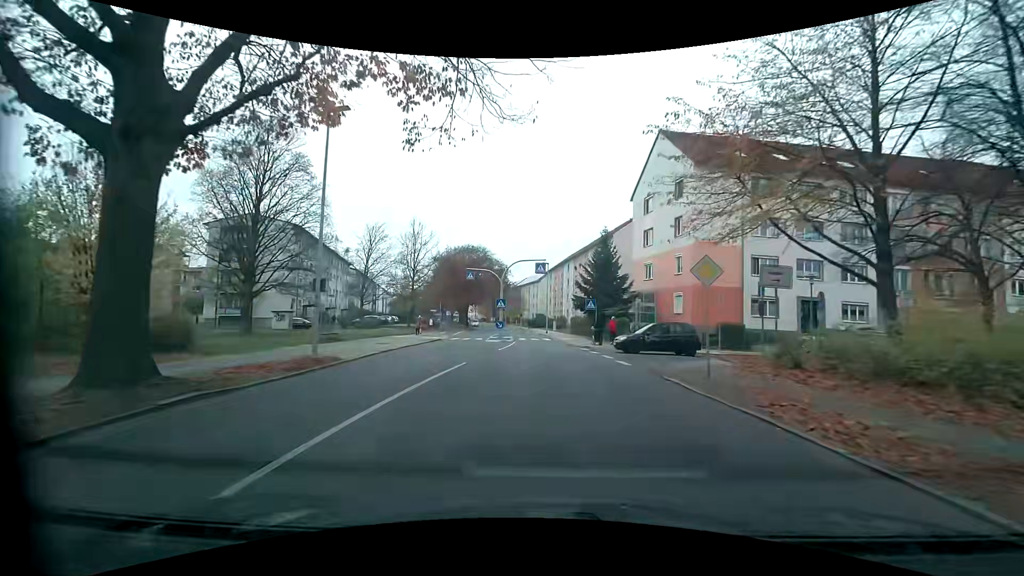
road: tertiary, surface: asphalt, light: Day
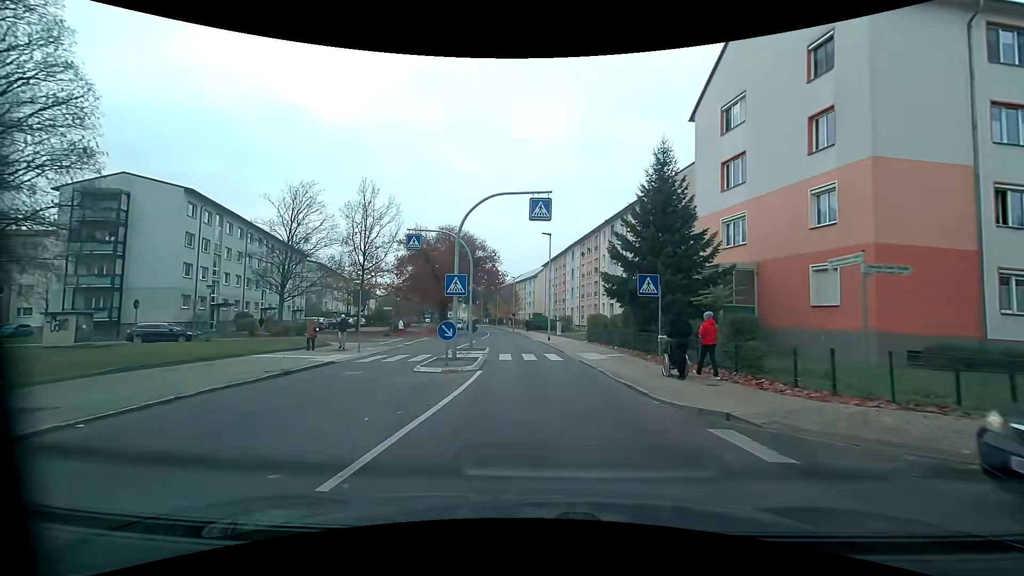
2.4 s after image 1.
(+0.3, +19.8) m; +1°
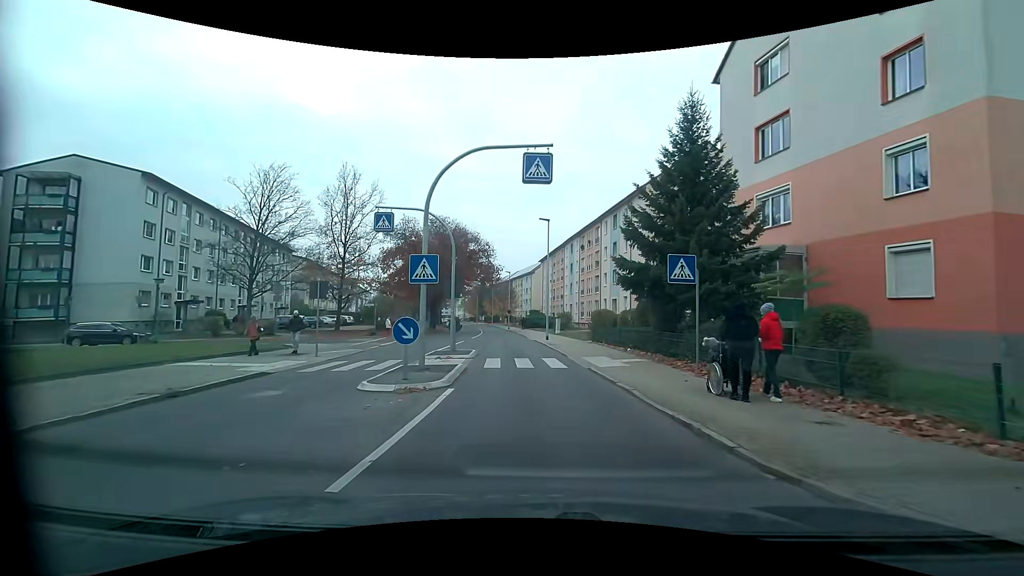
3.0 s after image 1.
(0.0, +4.5) m; 0°
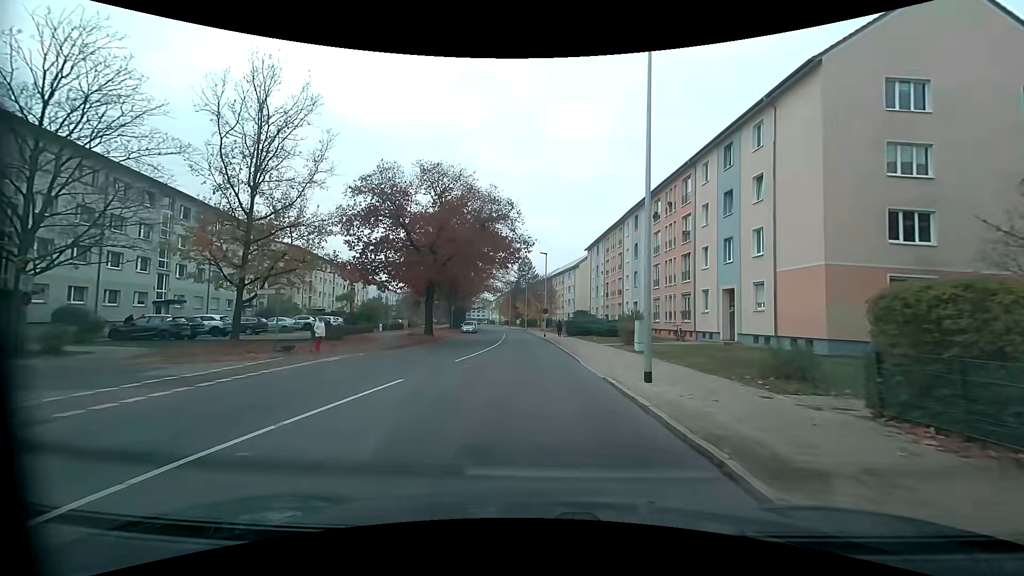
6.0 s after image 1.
(-0.6, +22.4) m; -4°
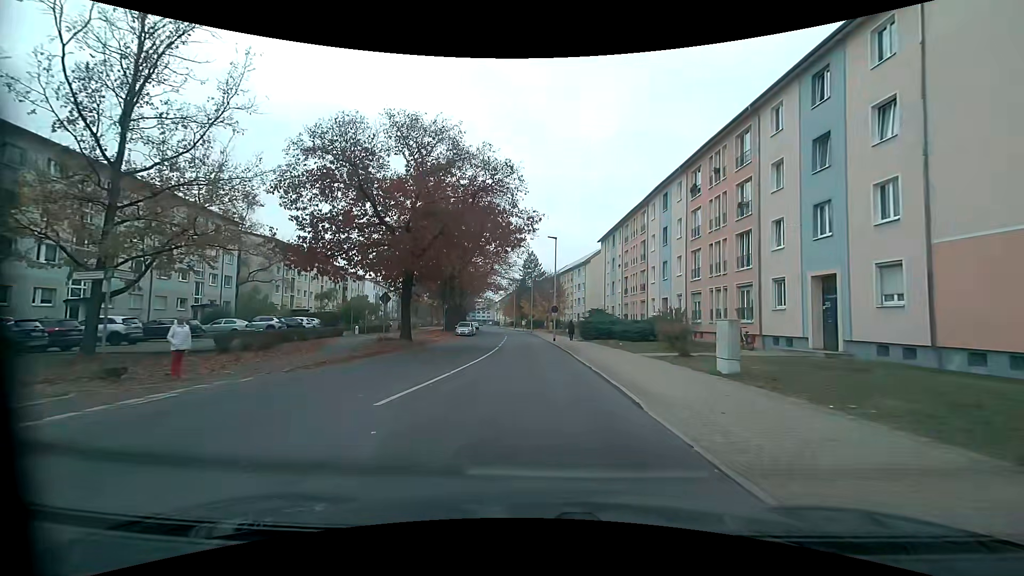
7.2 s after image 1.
(-0.2, +9.6) m; -2°
